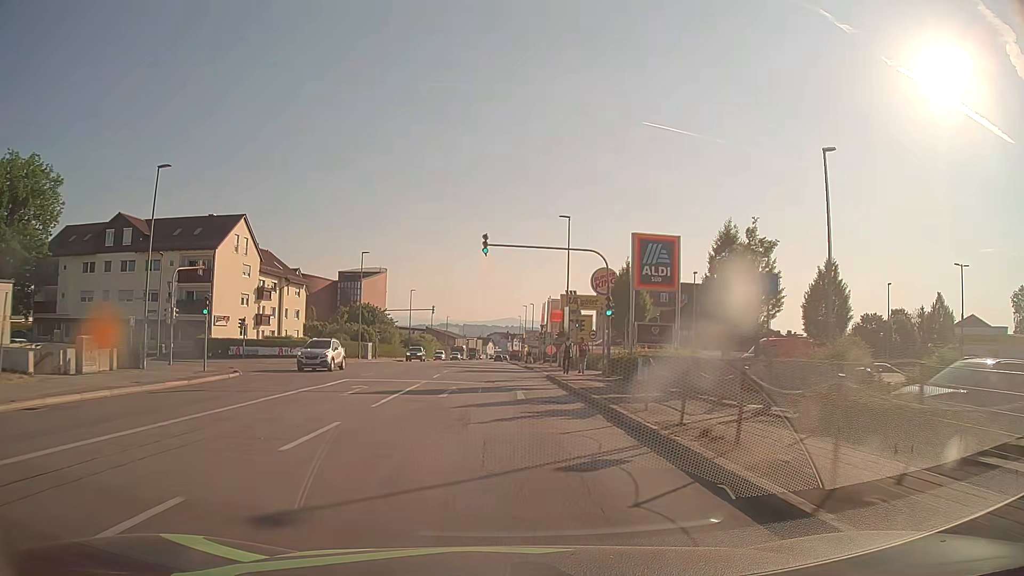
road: tertiary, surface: asphalt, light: Day
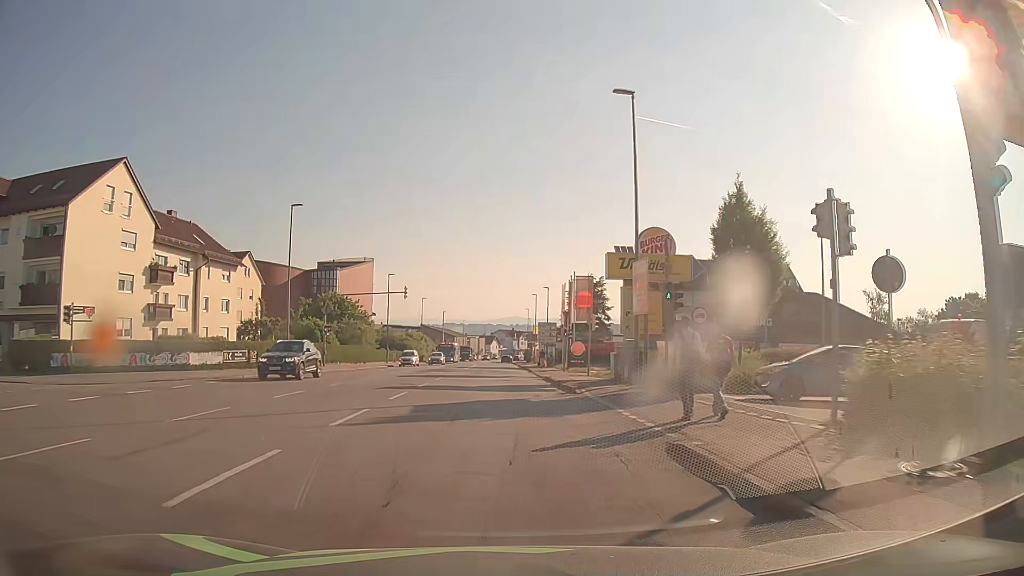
(-0.3, +23.2) m; -1°
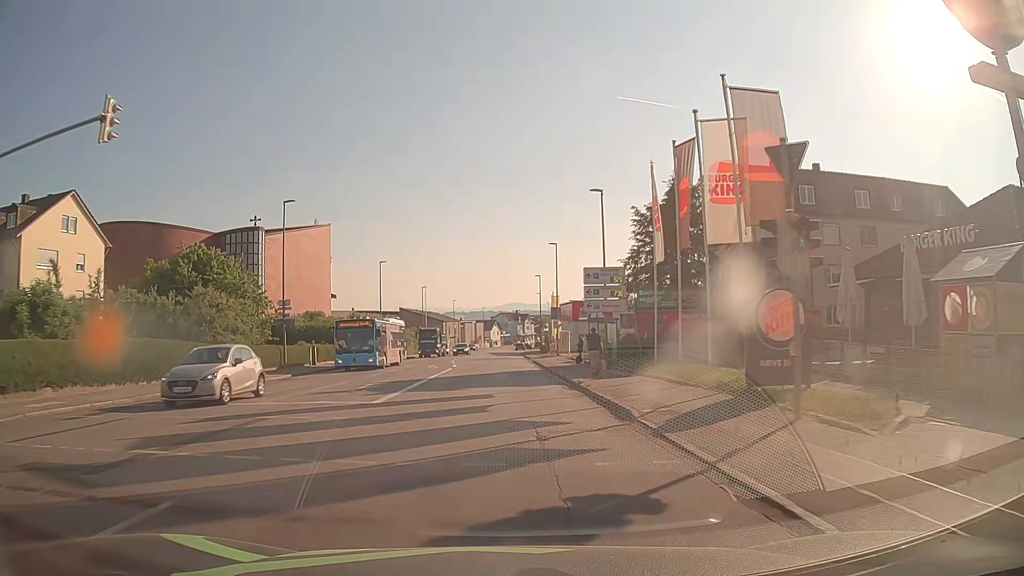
(-0.3, +38.6) m; -1°
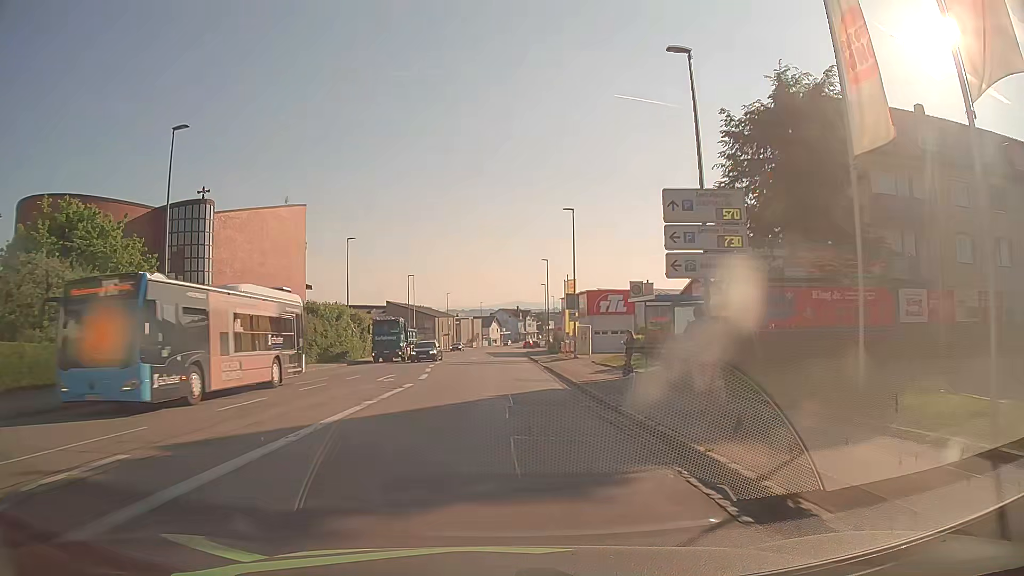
(+0.1, +15.5) m; +1°
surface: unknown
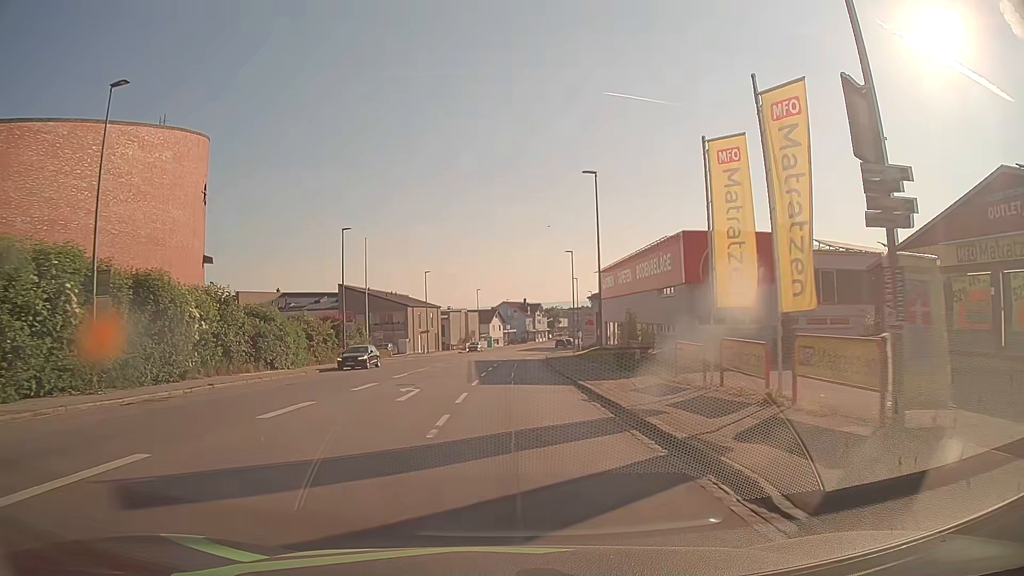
(-0.1, +38.5) m; -1°
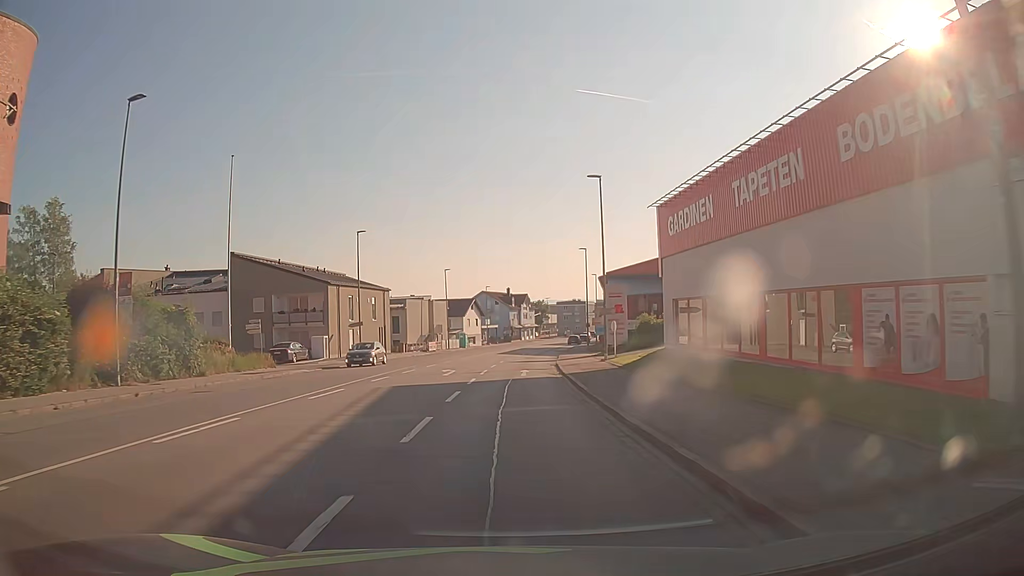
(+0.4, +30.7) m; +1°
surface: asphalt
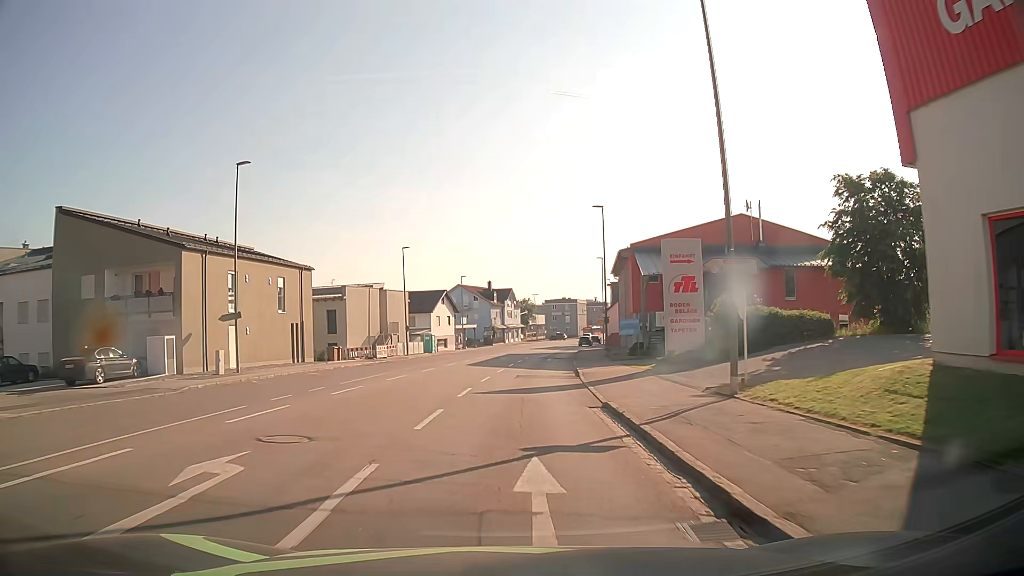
(+0.2, +22.9) m; +1°
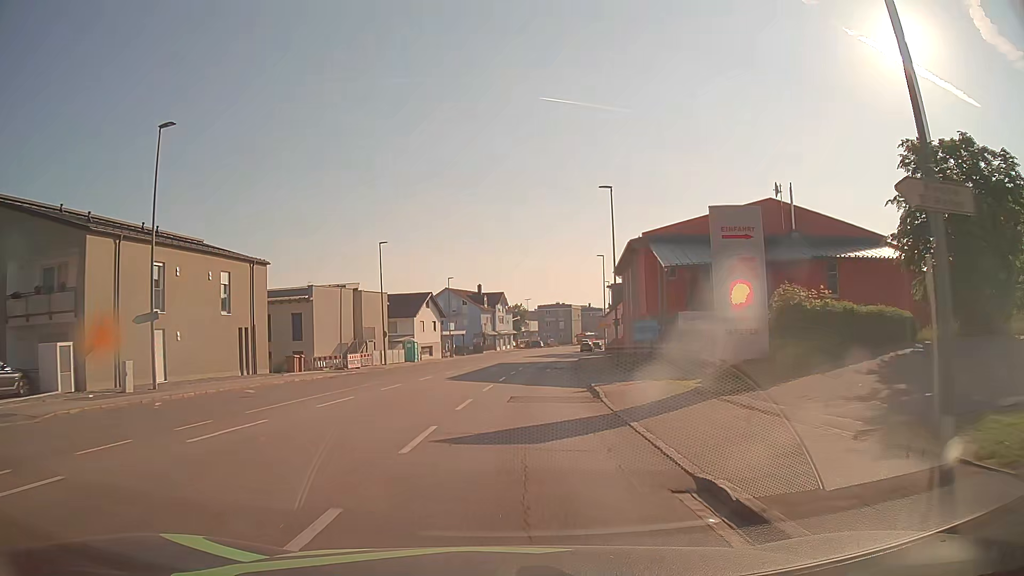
(+0.1, +7.6) m; 0°
(0, +10) (+1, +20) (+2, +30) (+3, +40) (+4, +50) (+6, +60) (+7, +70) (+9, +79) (+11, +89) (+14, +99) m
